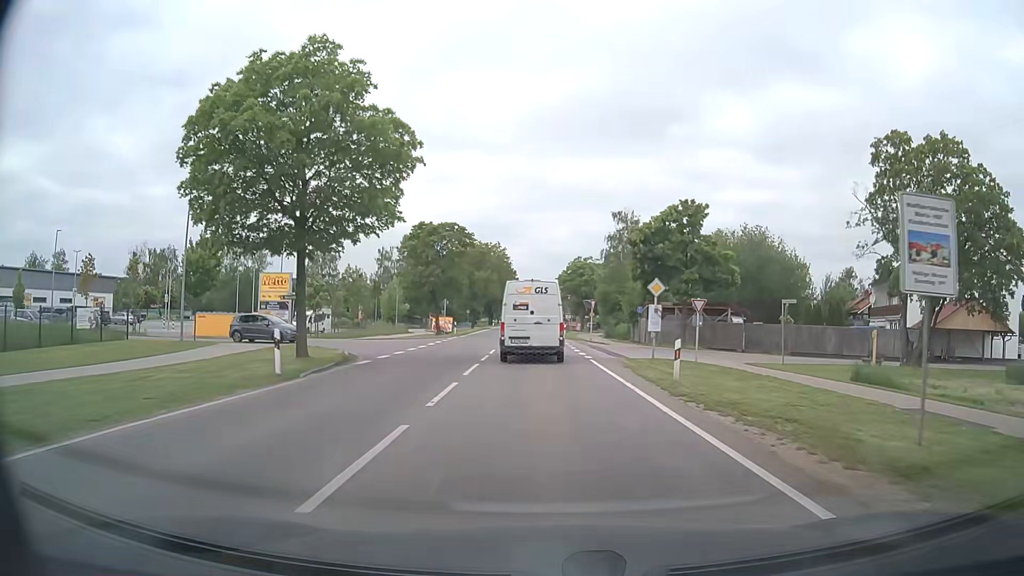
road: tertiary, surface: asphalt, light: Day
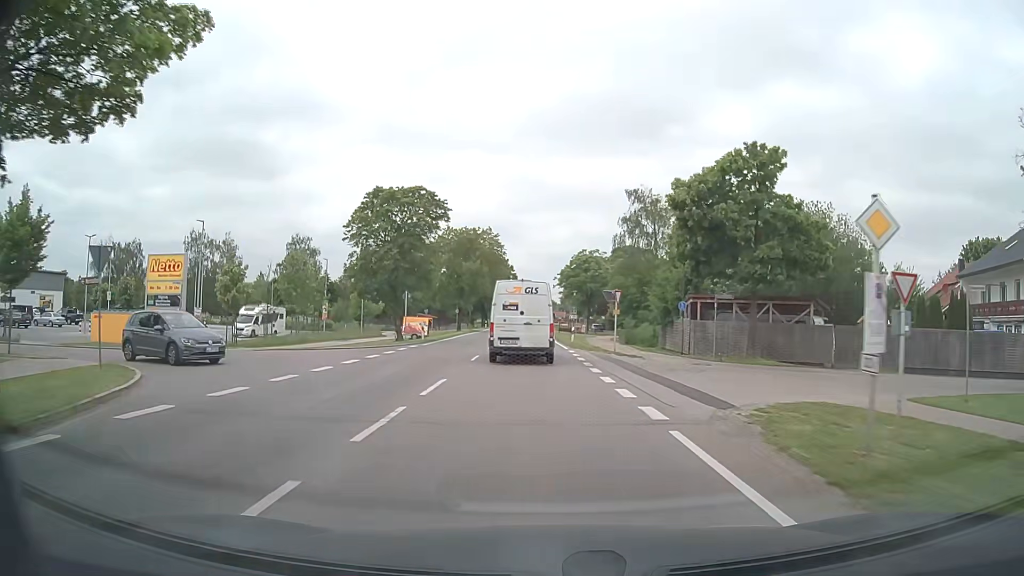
(-0.1, +15.1) m; 0°
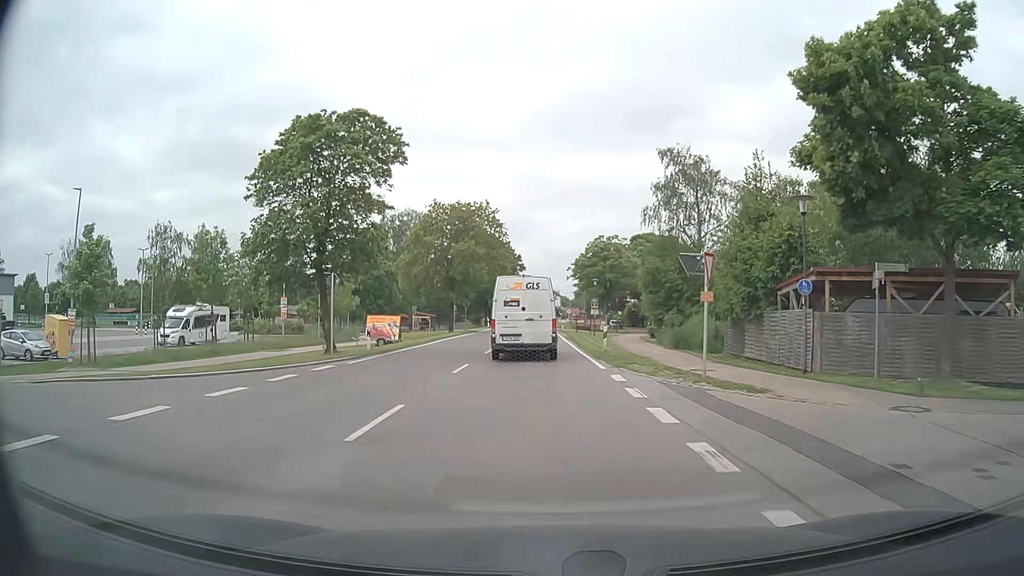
(-0.2, +15.1) m; -1°
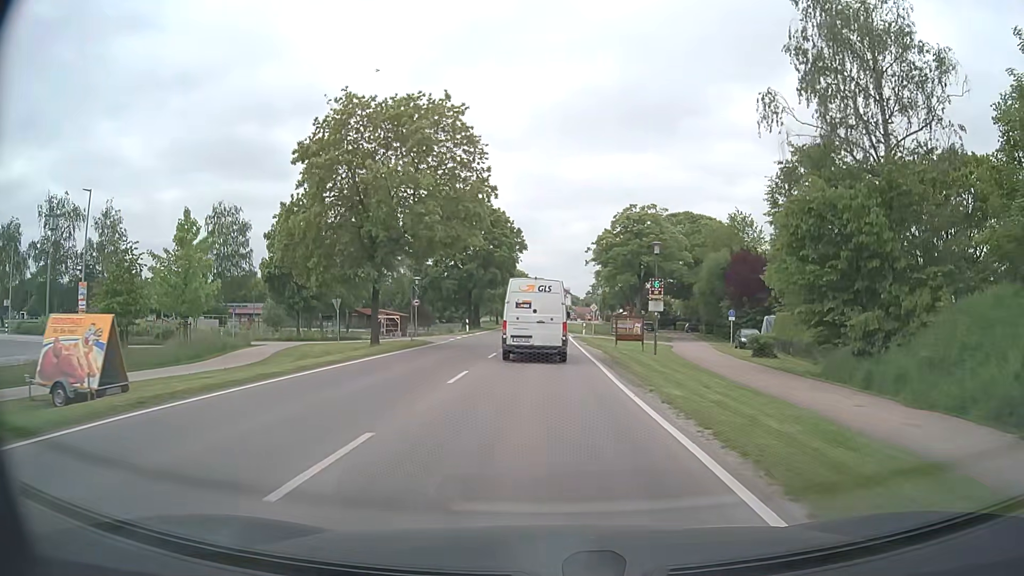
(-0.3, +29.5) m; -1°
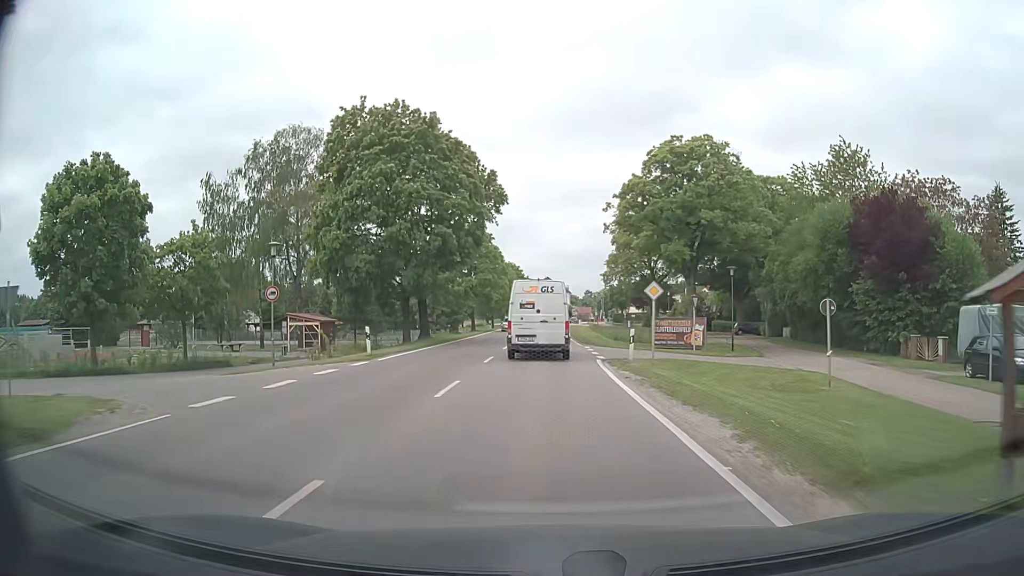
(0.0, +29.2) m; 0°
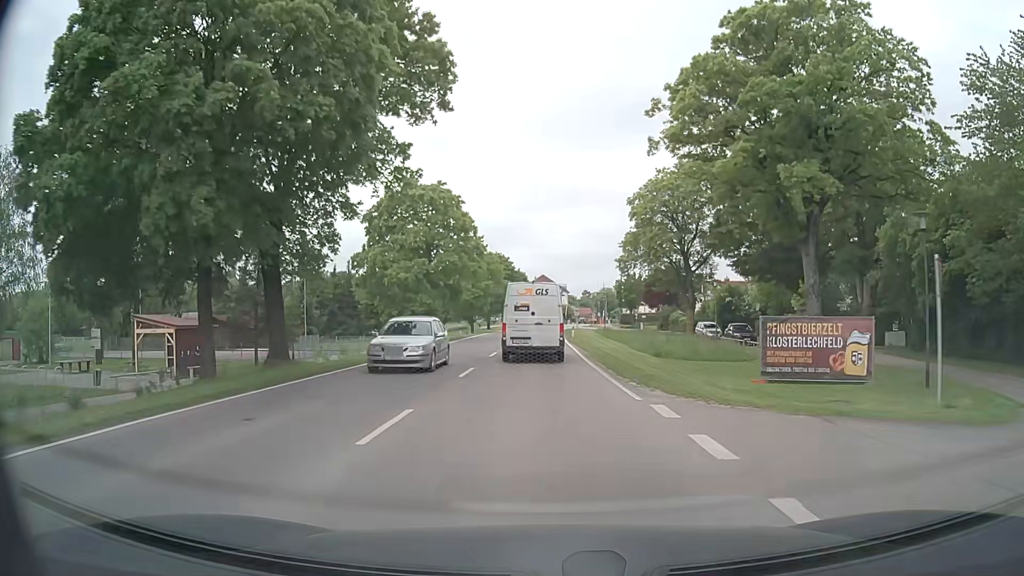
(0.0, +22.5) m; +1°
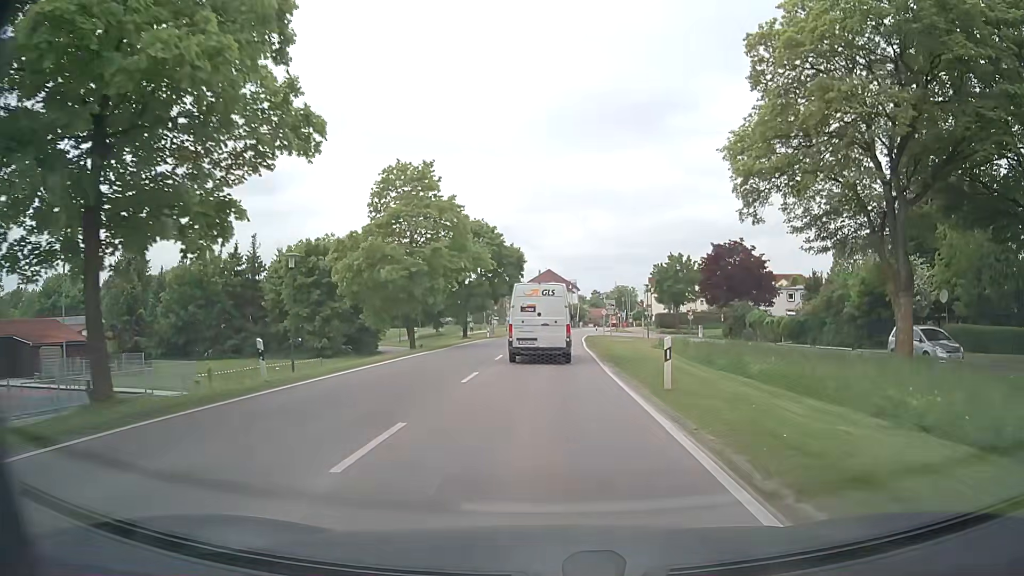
(-0.4, +37.4) m; -1°
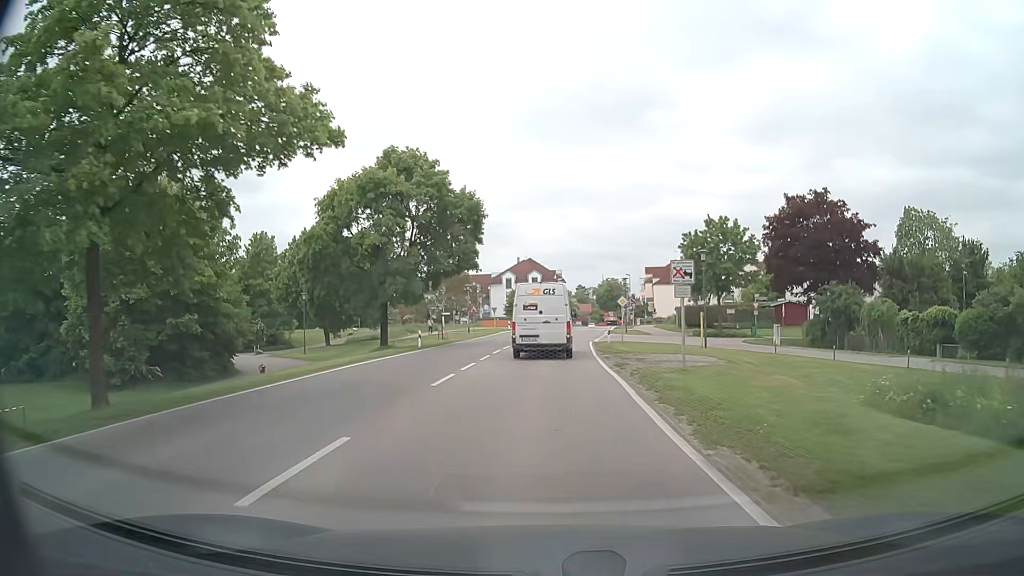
(+0.4, +28.2) m; +1°
(0, +10) (0, +20) (0, +30) (+1, +40) (+2, +50) (+3, +60) (+4, +70) (+5, +80) (+6, +90) (+6, +100) m
